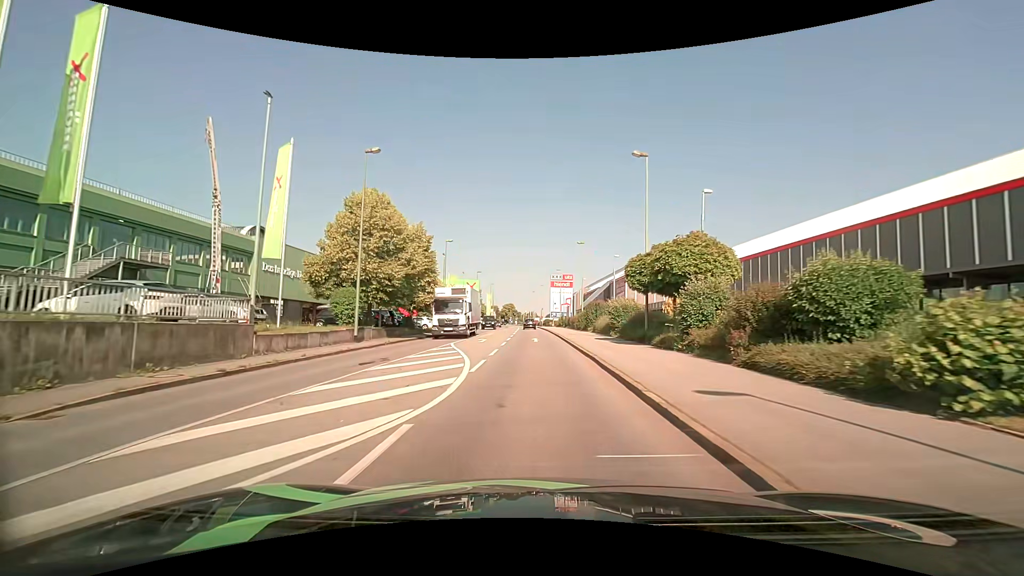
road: tertiary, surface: asphalt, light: Day
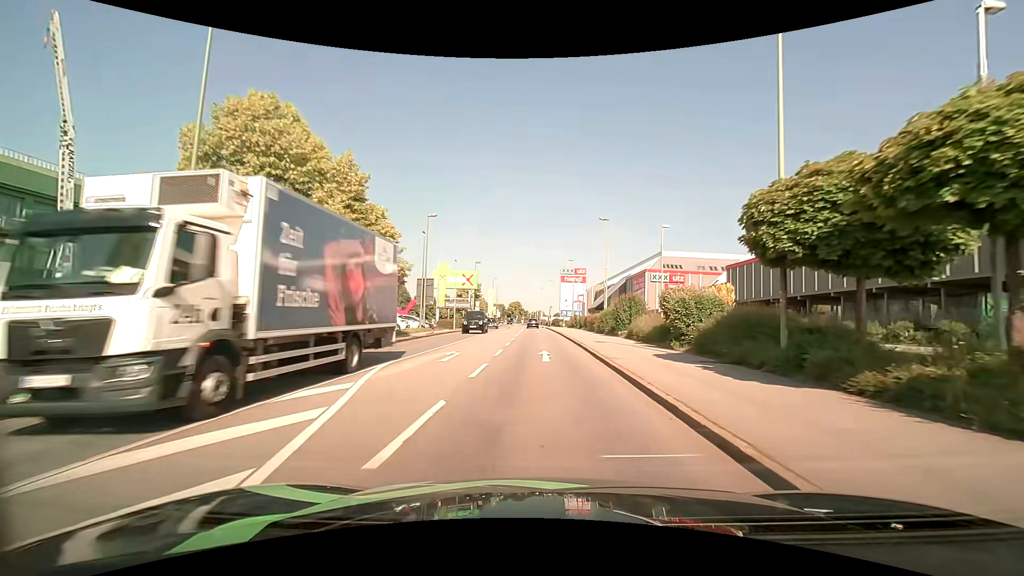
(-0.1, +13.4) m; -1°
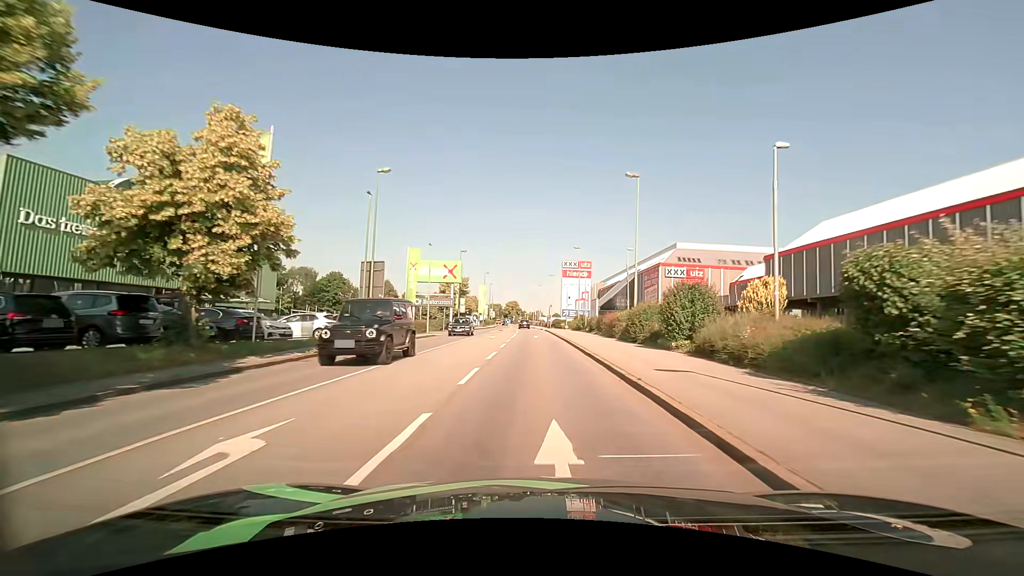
(0.0, +13.5) m; 0°
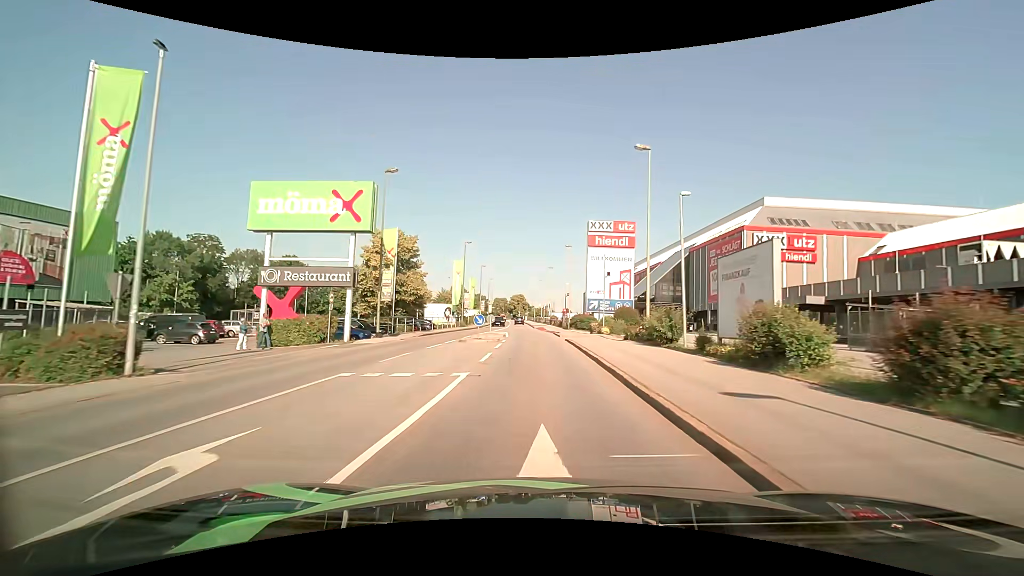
(-0.1, +34.3) m; -1°
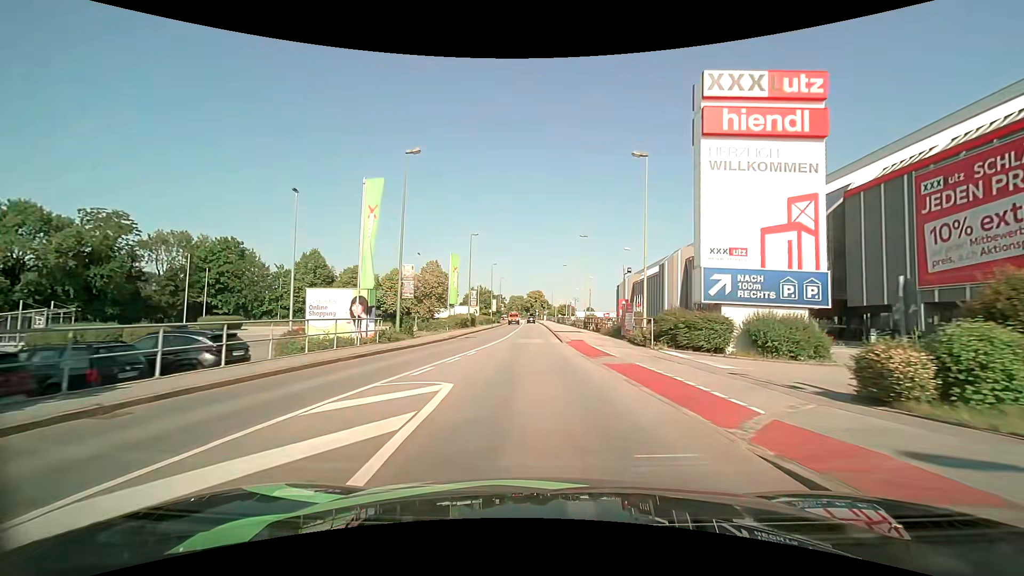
(-0.8, +33.5) m; -2°
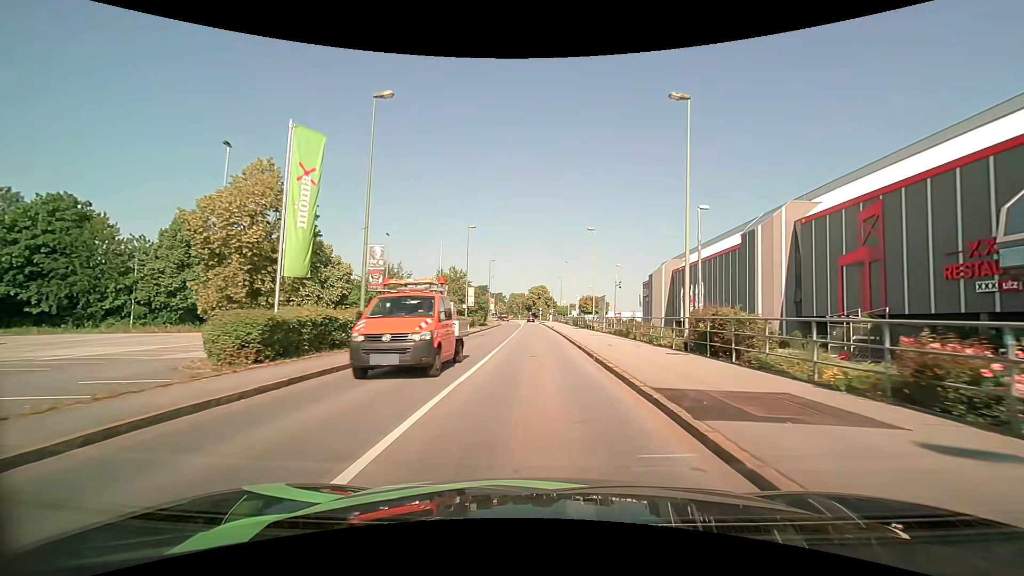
(-0.6, +34.1) m; 0°
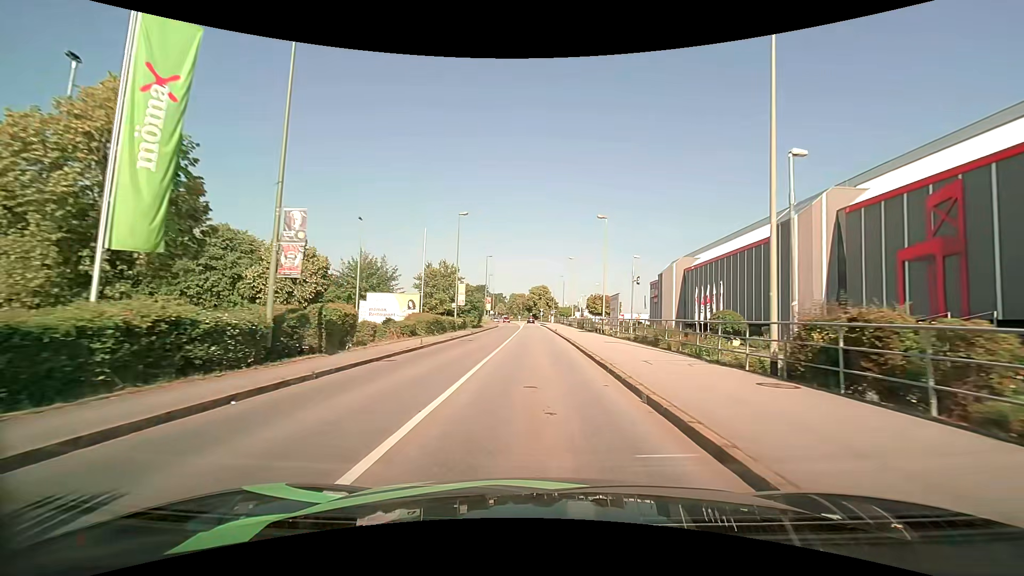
(0.0, +6.8) m; 0°
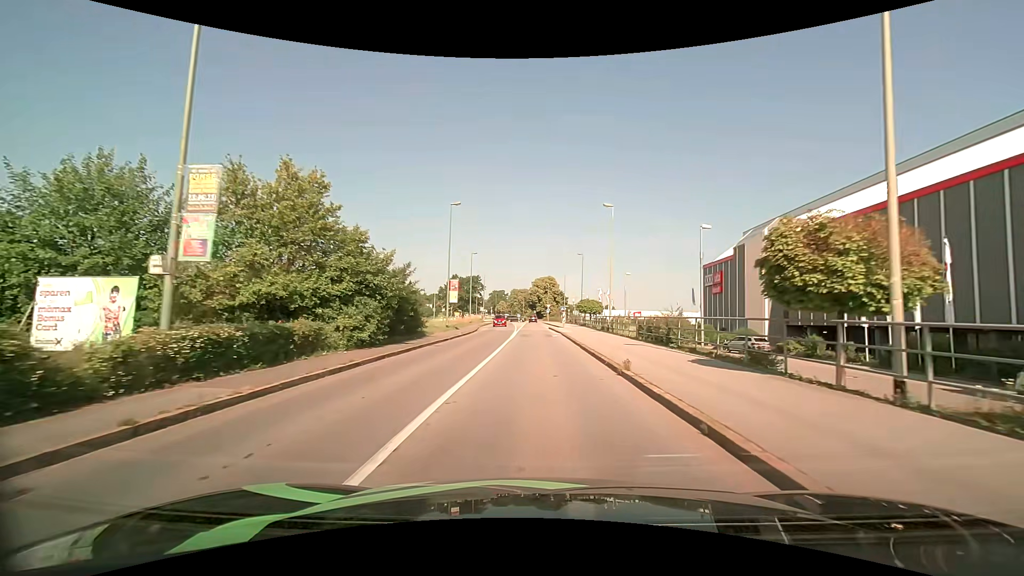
(-0.2, +33.7) m; 0°
(0, +10) (0, +20) (0, +30) (0, +40) (0, +50) (-1, +60) (-1, +70) (-1, +80) (-1, +90) (-1, +100) m
